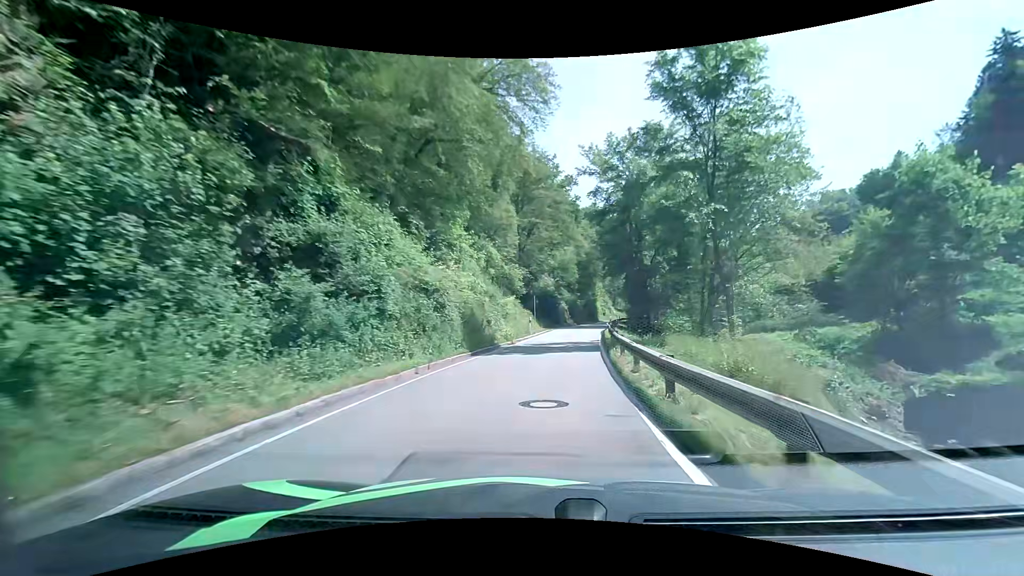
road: tertiary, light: Day
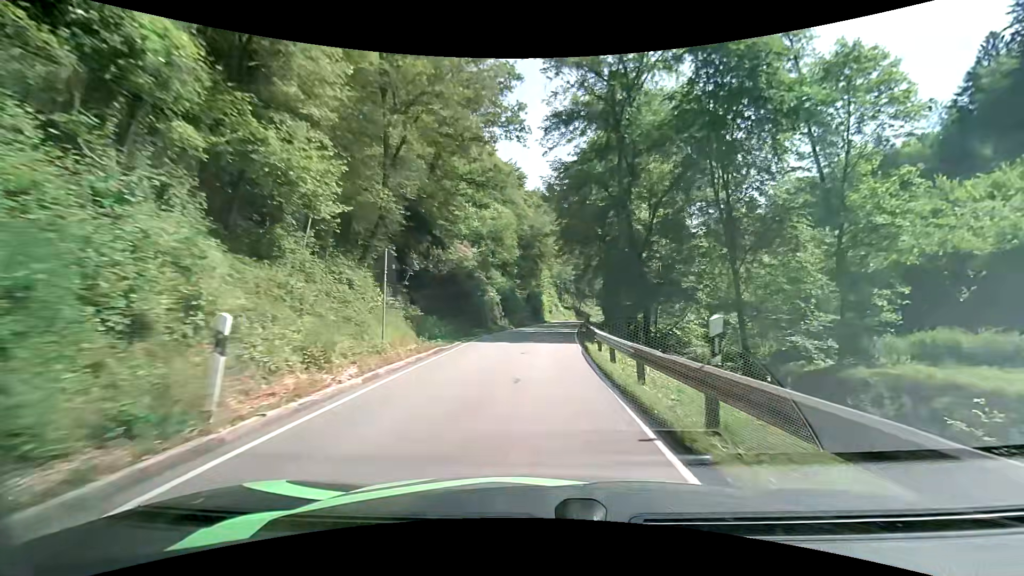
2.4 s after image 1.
(+2.4, +30.6) m; +7°
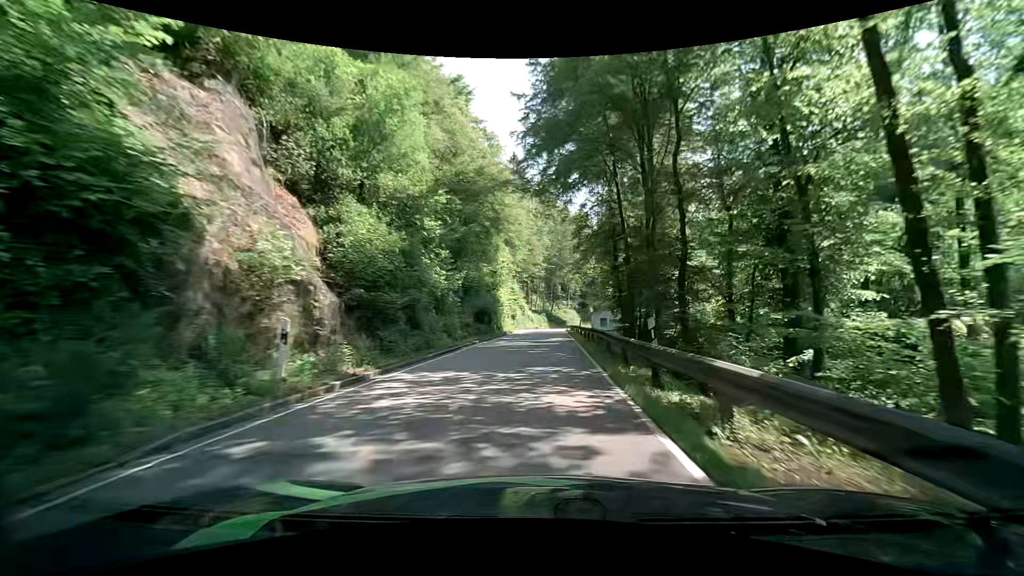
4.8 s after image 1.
(+1.3, +32.2) m; +5°
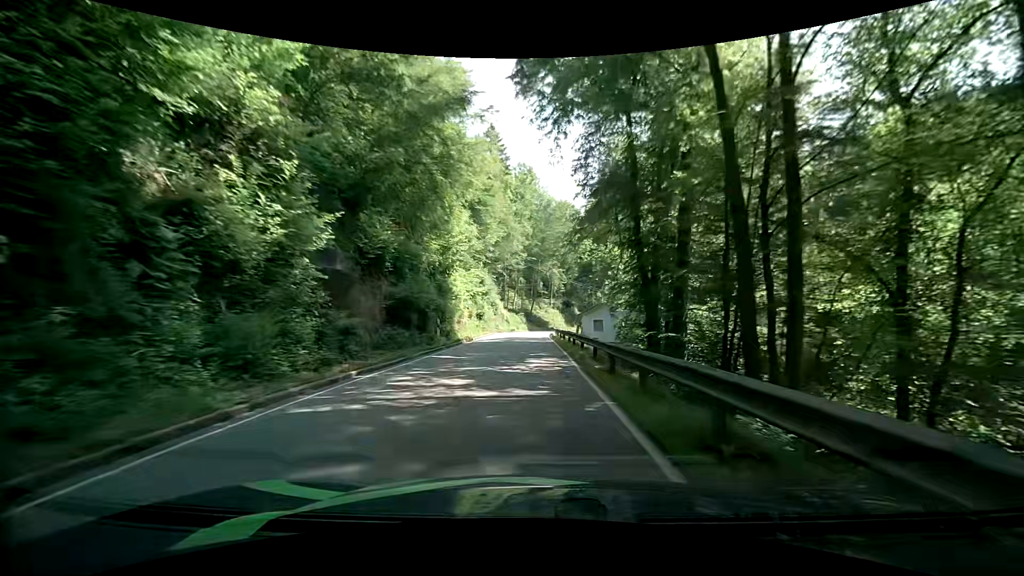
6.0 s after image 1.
(+0.3, +16.6) m; +2°
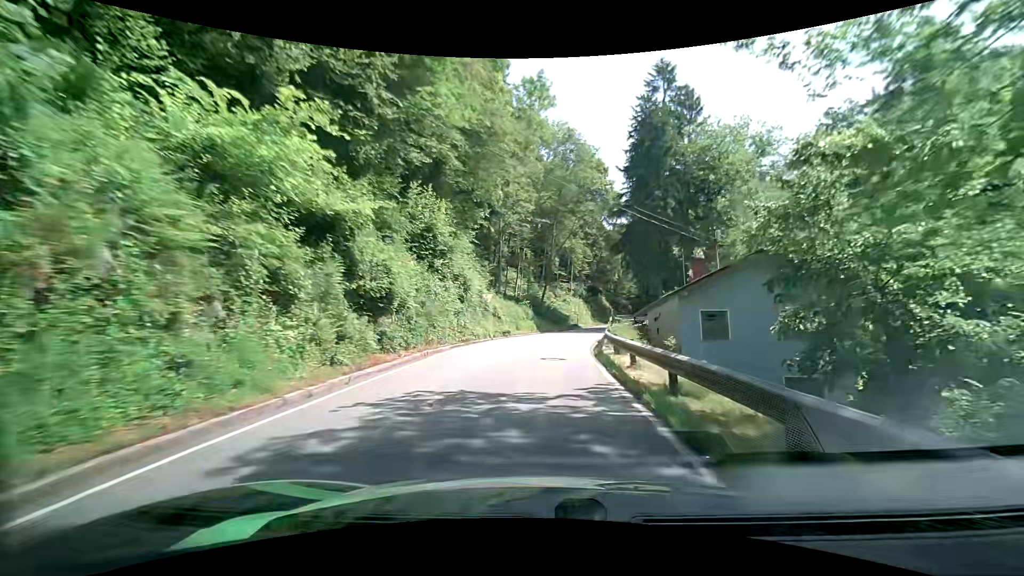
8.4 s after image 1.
(-0.4, +33.1) m; -1°
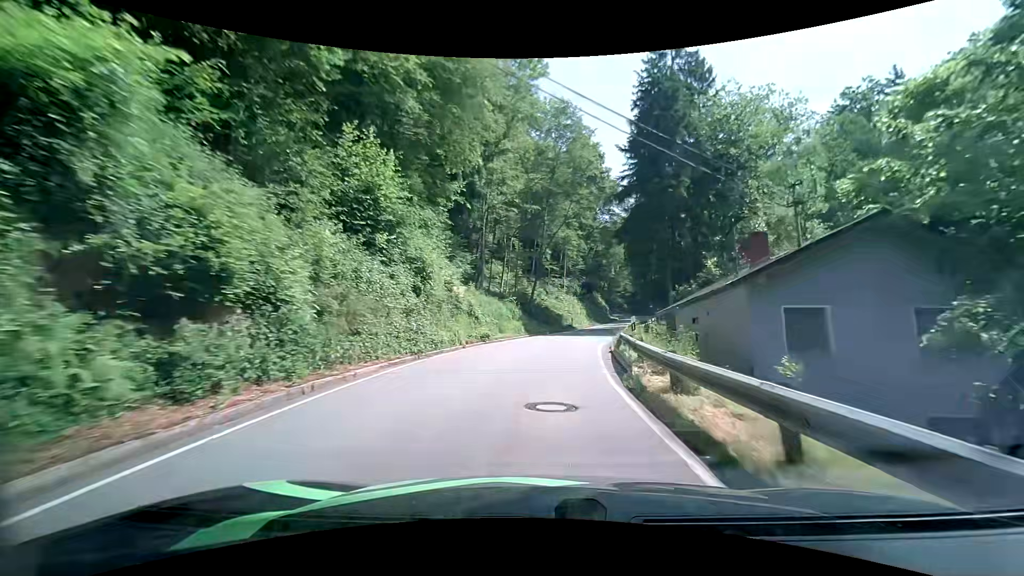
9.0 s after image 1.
(+0.1, +8.1) m; 0°
